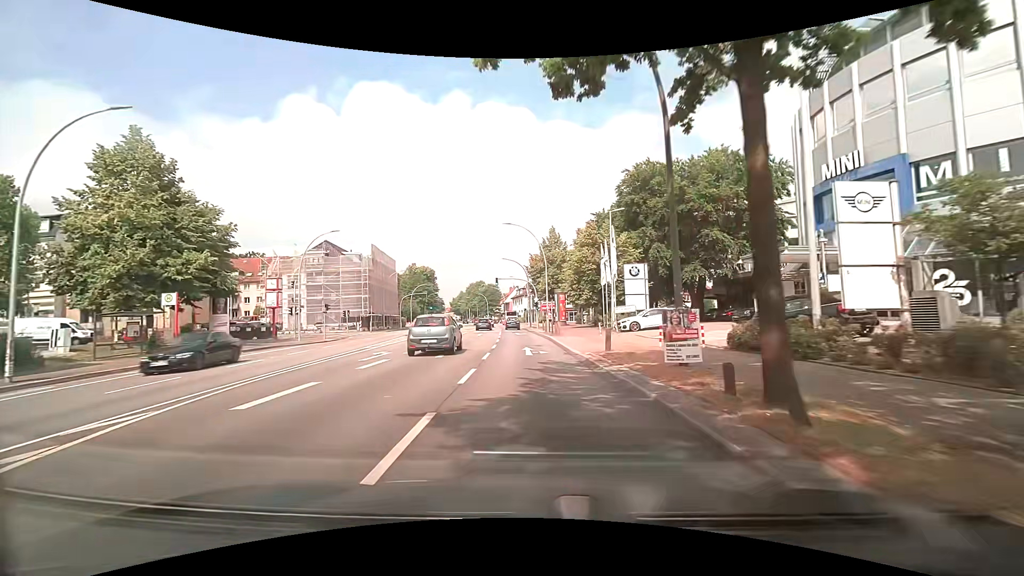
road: primary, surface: asphalt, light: Day
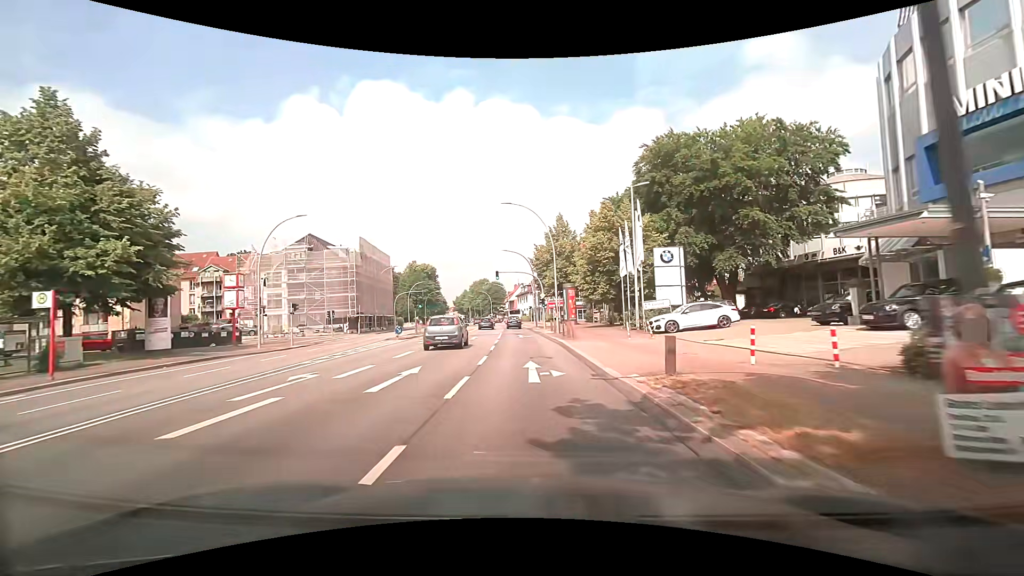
(0.0, +7.5) m; 0°
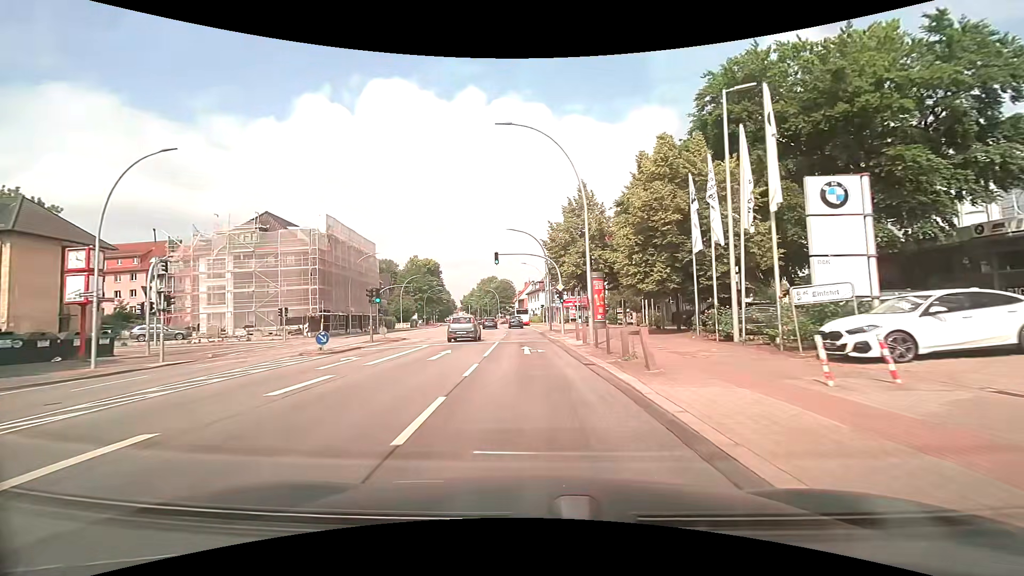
(-0.2, +15.1) m; -2°
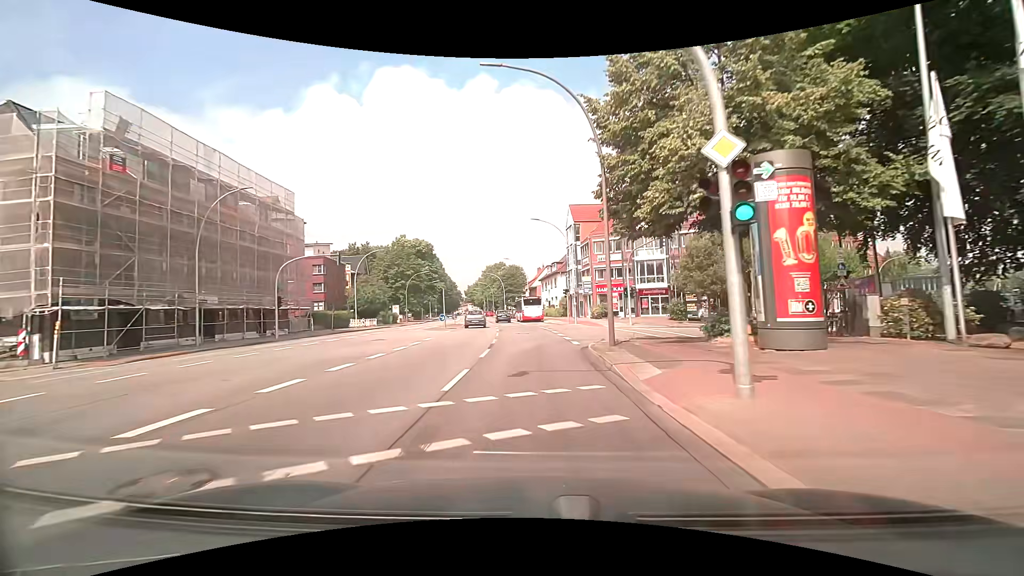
(-0.4, +30.3) m; -1°
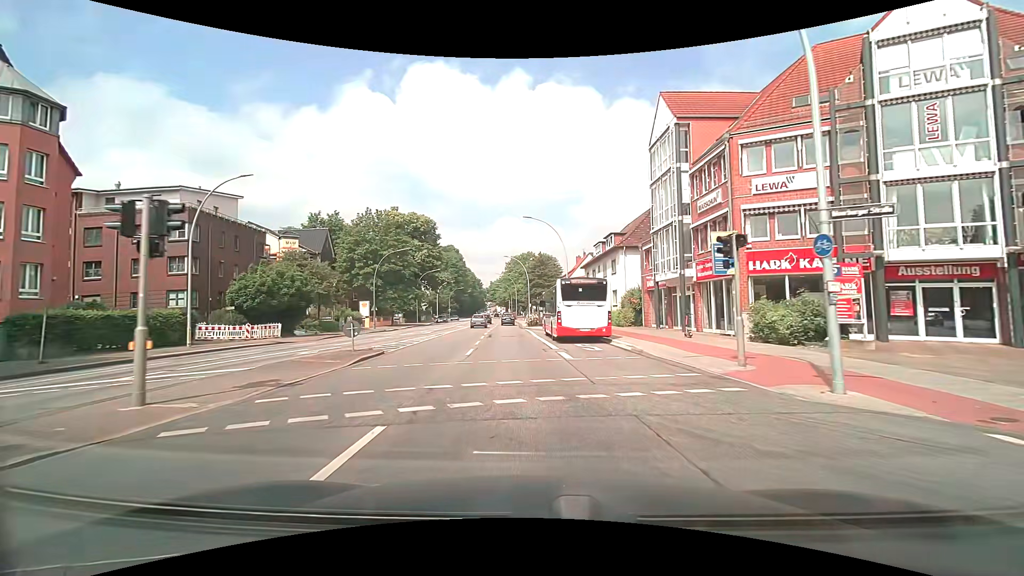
(-0.8, +35.3) m; -4°
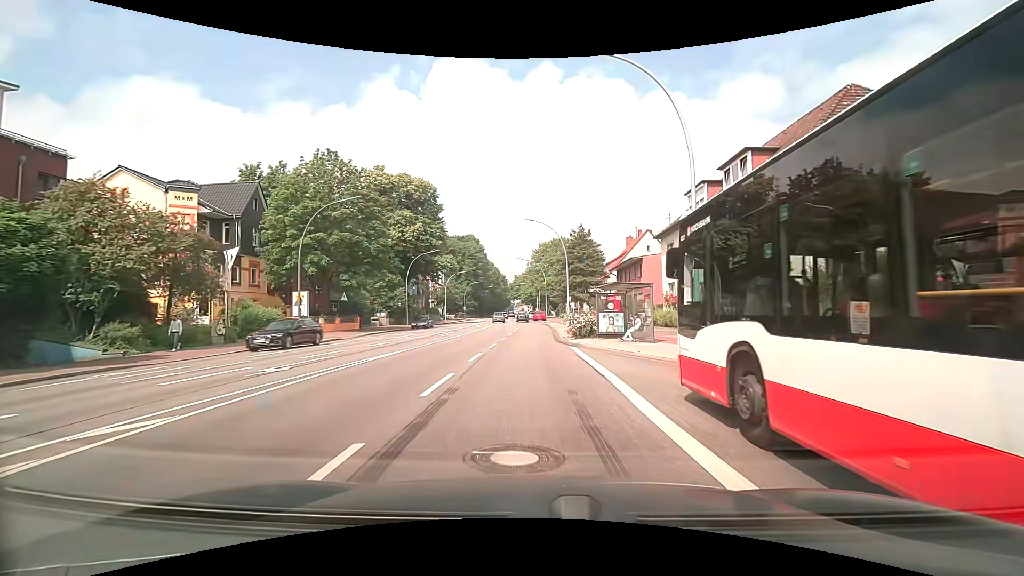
(-1.0, +26.7) m; -5°
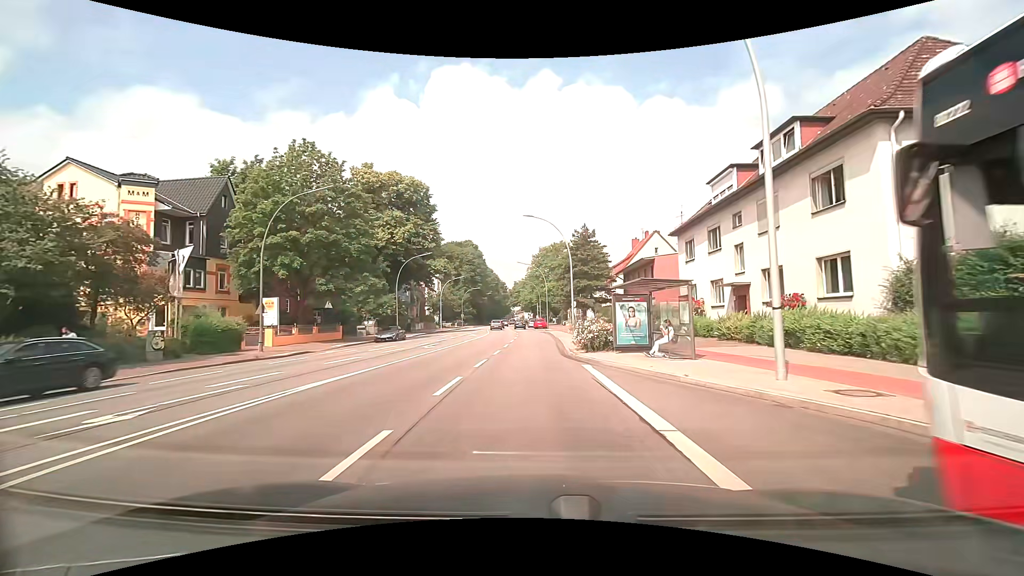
(+0.1, +5.1) m; +2°
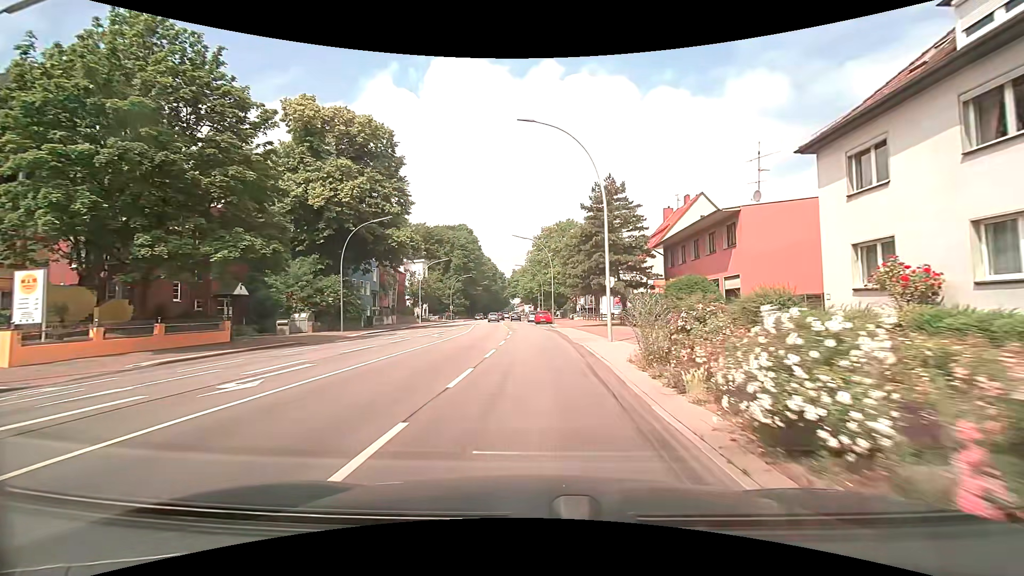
(-0.2, +18.4) m; 0°
(0, +10) (0, +20) (0, +30) (-1, +40) (-1, +50) (-2, +60) (-3, +70) (-3, +80) (-4, +90) (-4, +100) m
